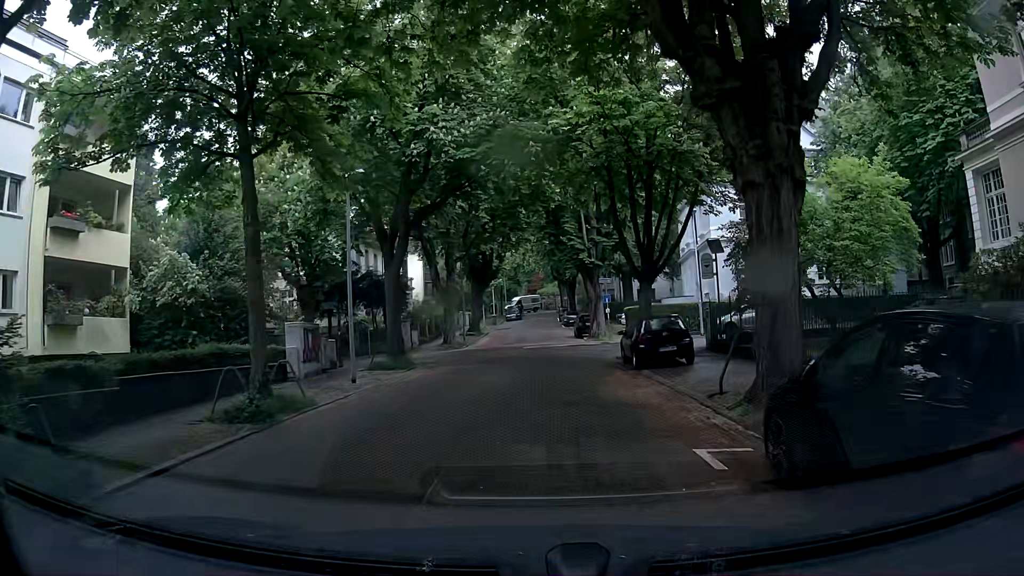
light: Day
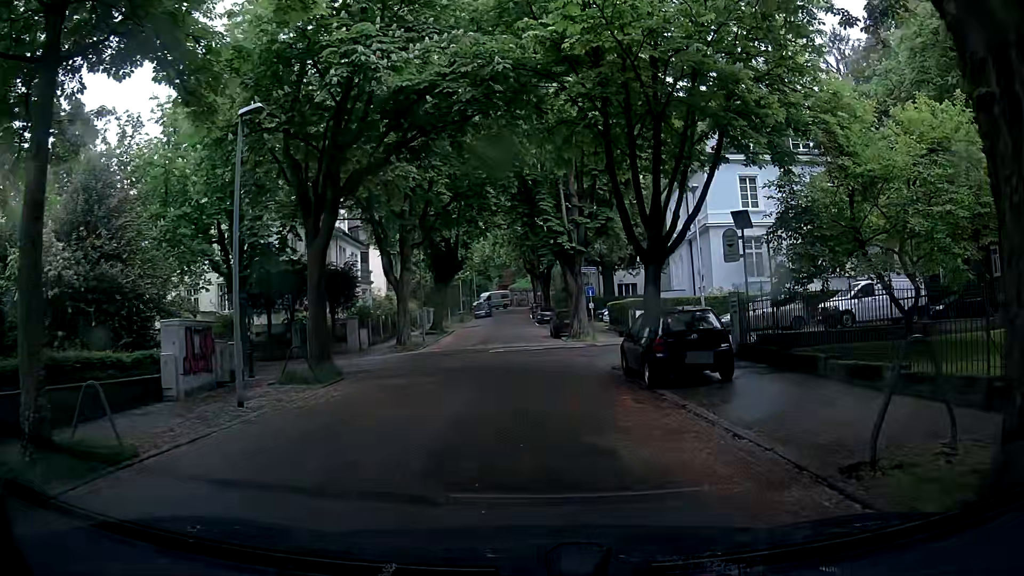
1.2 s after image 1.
(+0.4, +6.2) m; +3°
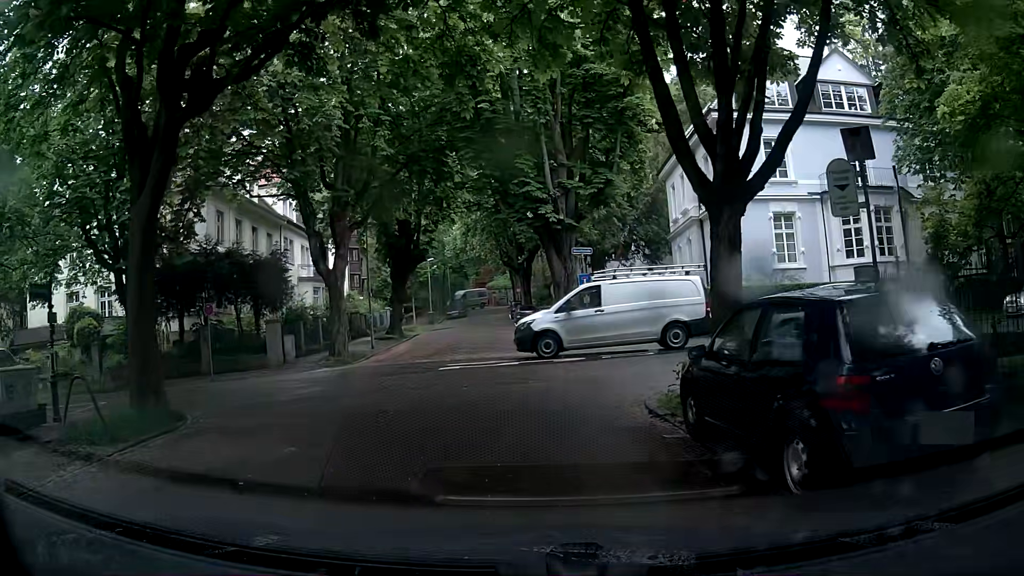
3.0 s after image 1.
(+0.5, +8.3) m; +2°
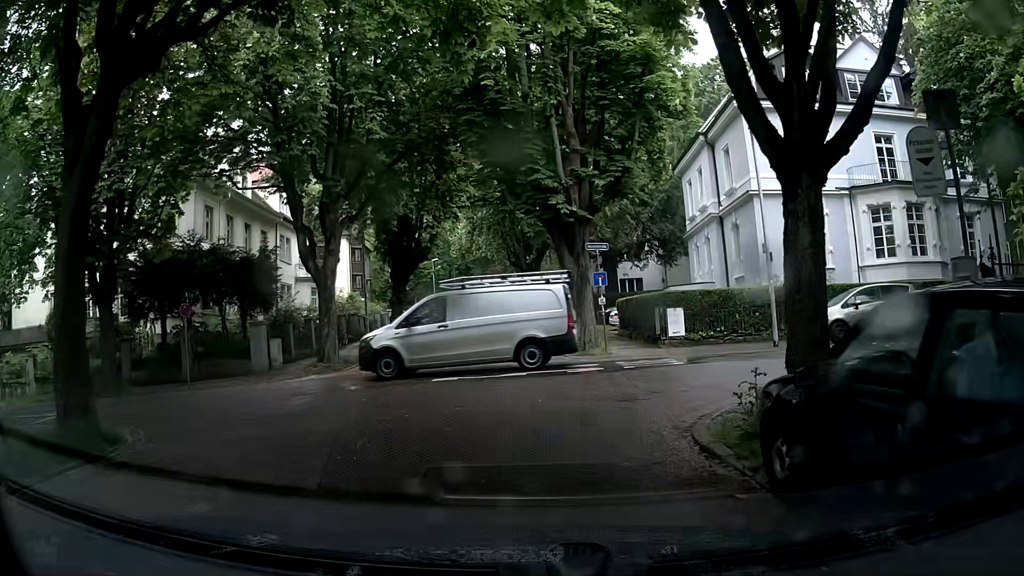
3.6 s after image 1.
(0.0, +2.3) m; -2°
